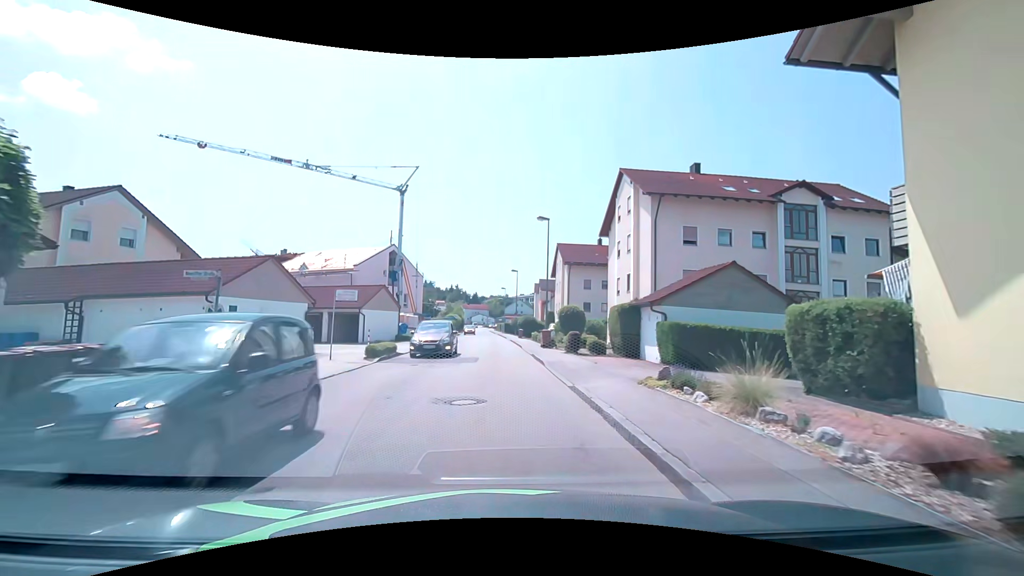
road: unclassified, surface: asphalt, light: Day
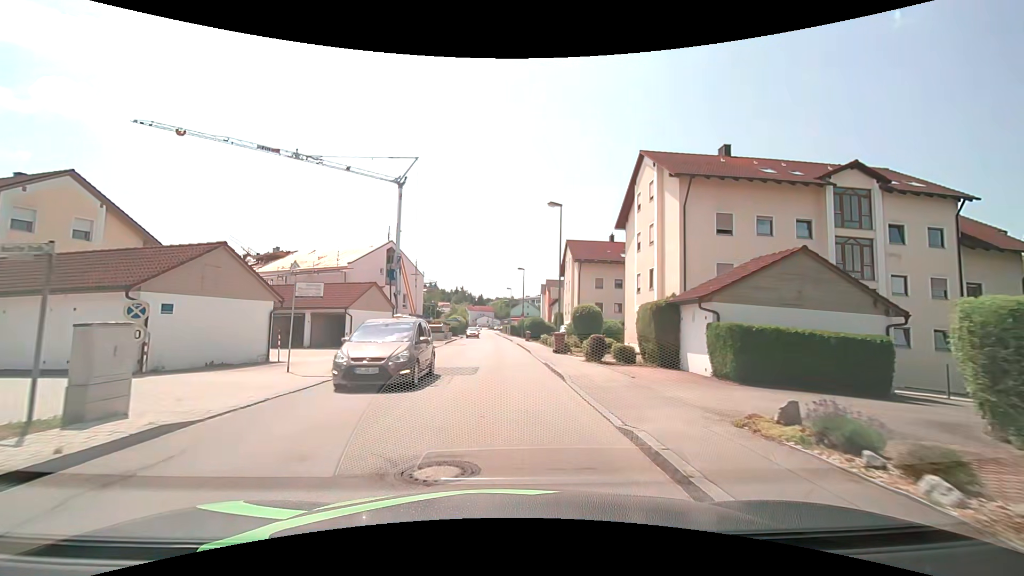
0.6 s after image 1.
(0.0, +4.2) m; -1°
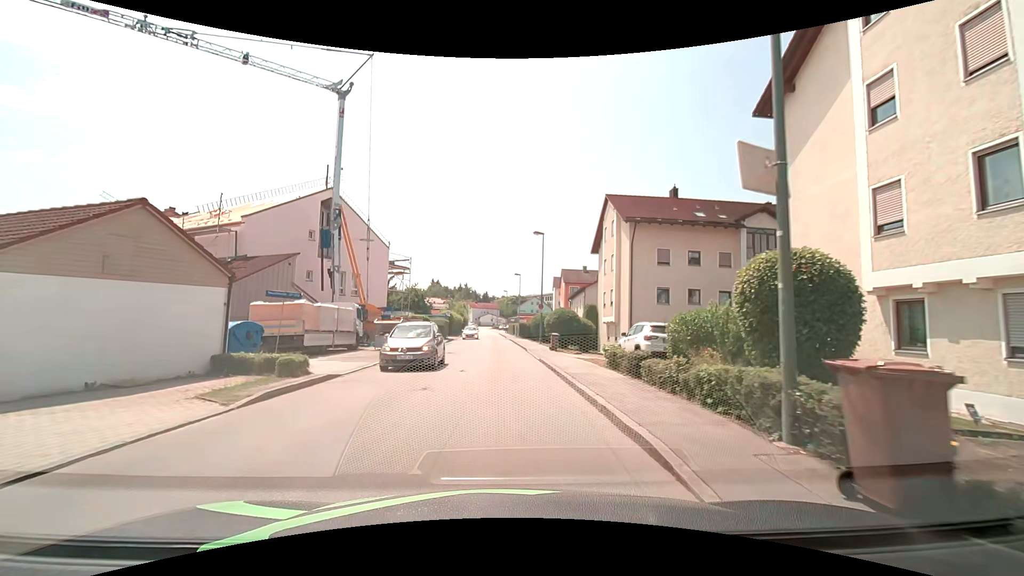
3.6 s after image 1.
(-0.1, +21.7) m; 0°
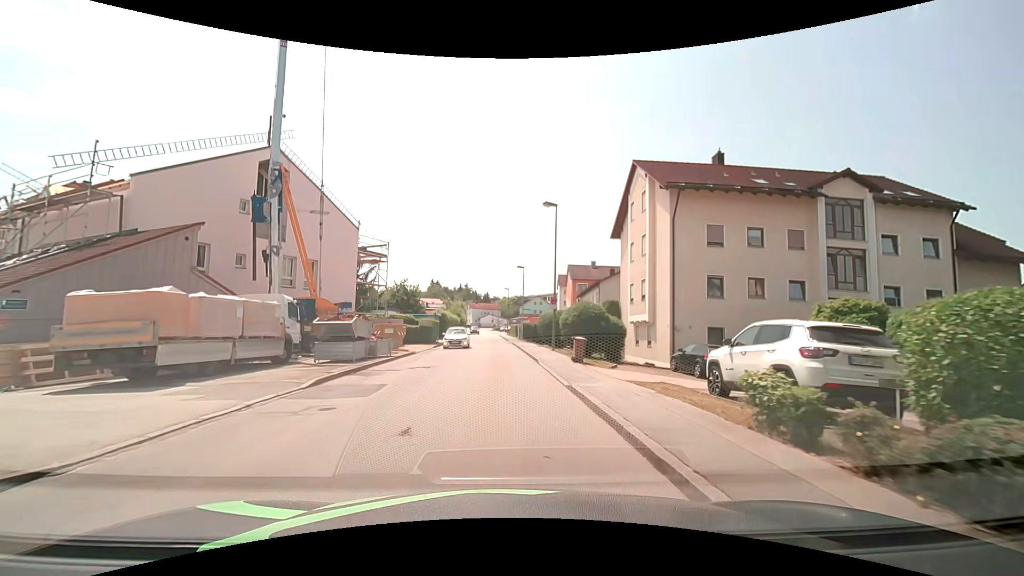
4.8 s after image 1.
(-0.1, +8.9) m; -1°
(0, +10) (0, +20) (0, +30) (-1, +40) (-1, +50) (-1, +60) (-2, +70) (-2, +80) (-3, +90) (-4, +100) m
